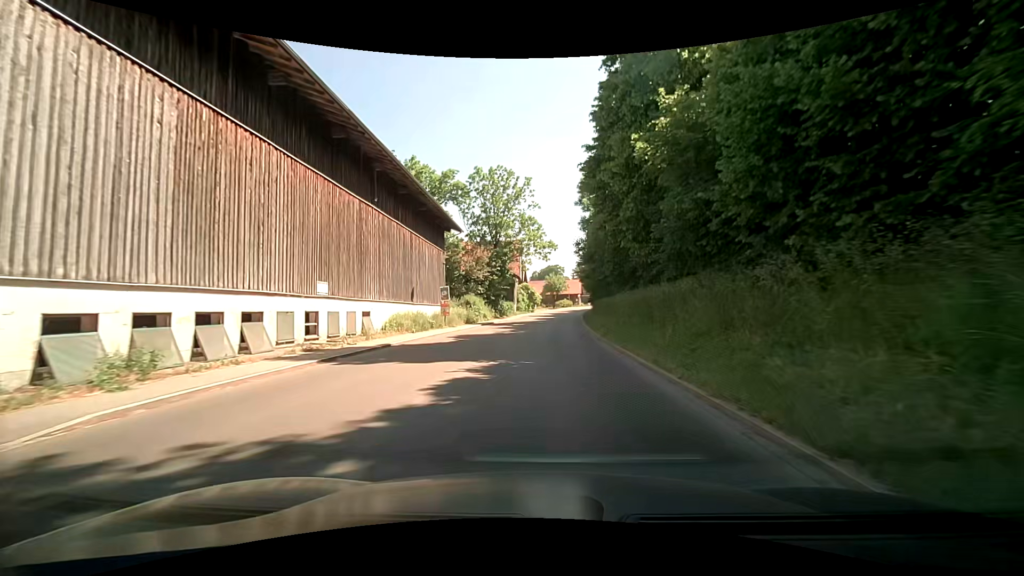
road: primary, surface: asphalt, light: Day
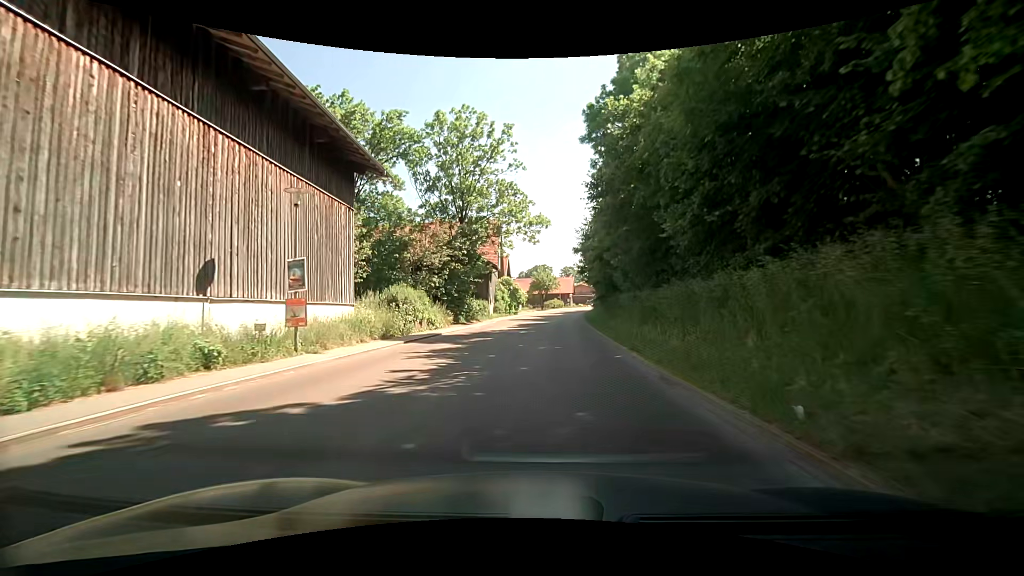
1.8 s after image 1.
(+0.4, +20.6) m; 0°
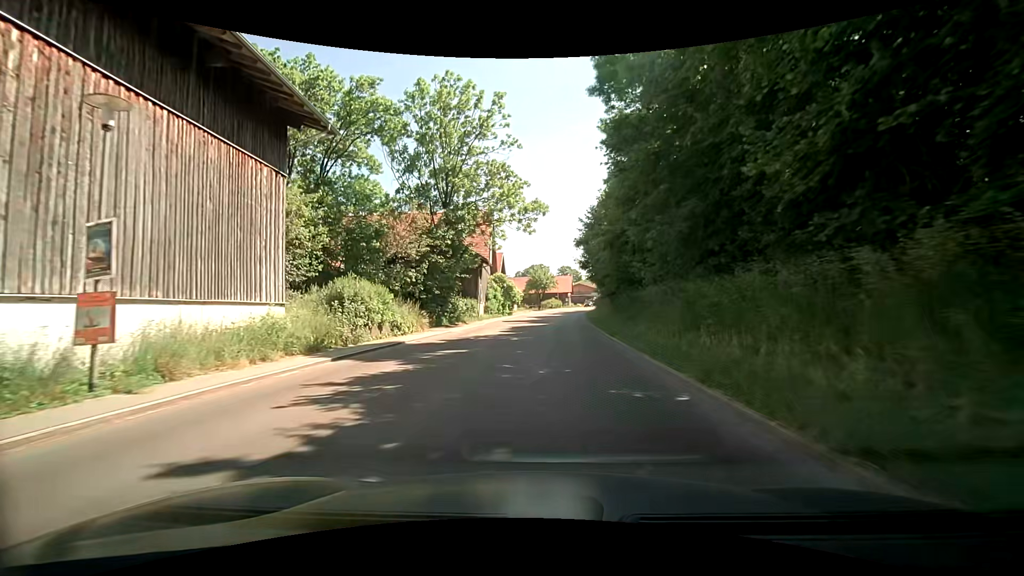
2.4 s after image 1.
(-0.1, +6.9) m; +1°
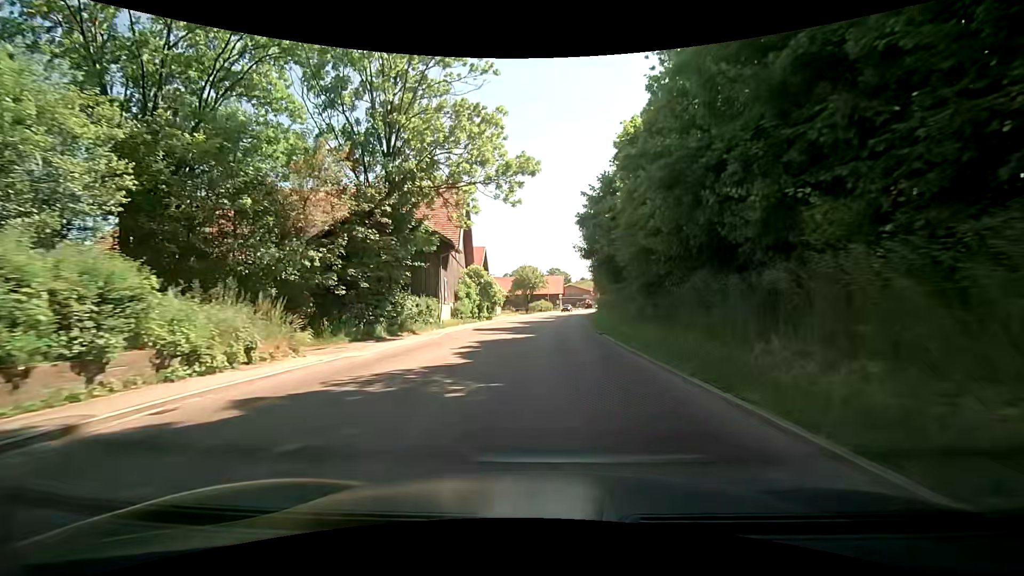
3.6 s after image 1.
(+0.5, +13.8) m; +4°
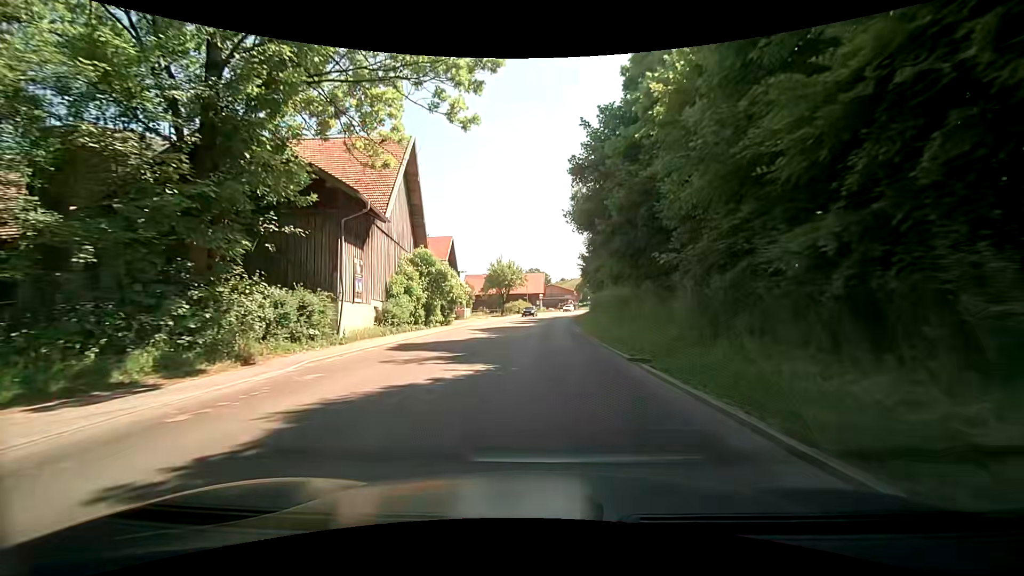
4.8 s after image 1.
(0.0, +13.9) m; +1°
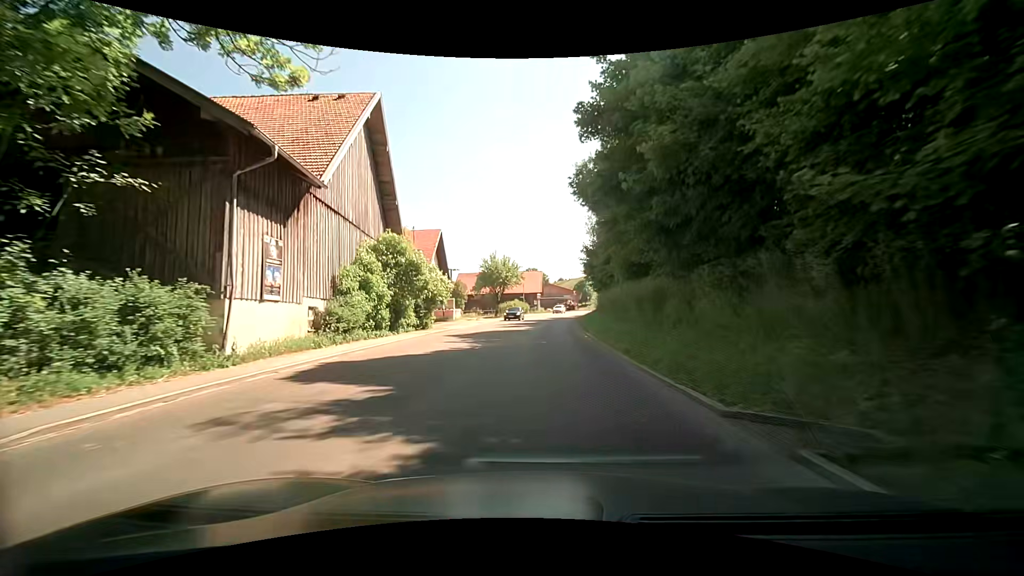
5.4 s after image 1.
(0.0, +7.0) m; 0°
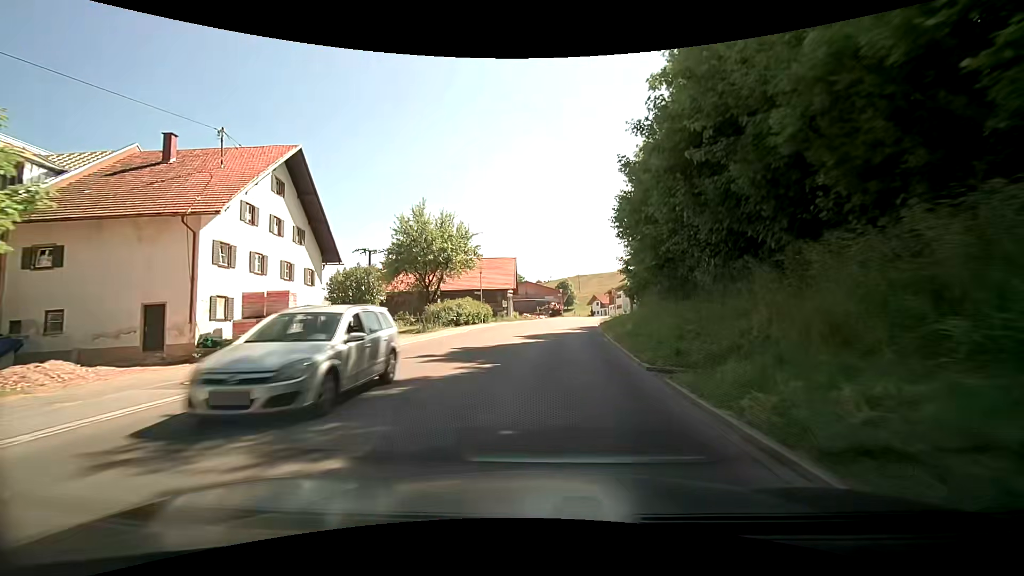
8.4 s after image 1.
(+1.3, +35.2) m; +6°
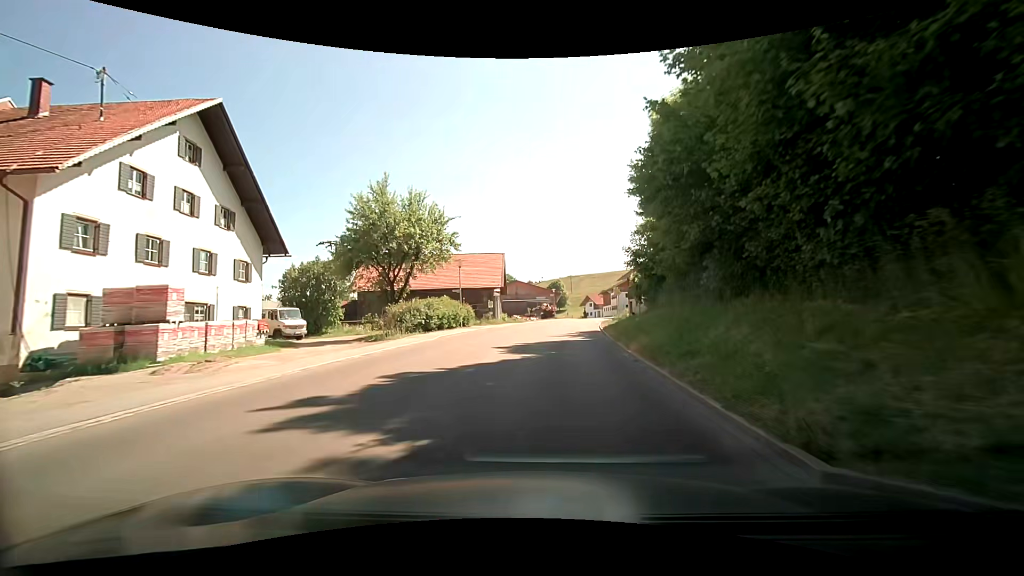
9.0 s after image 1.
(+0.1, +7.1) m; 0°
